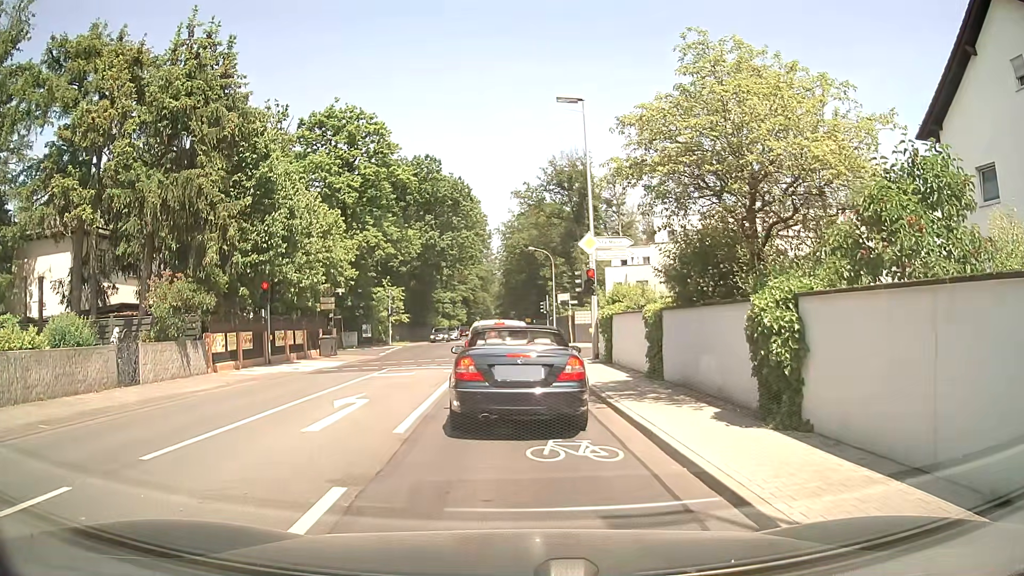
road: secondary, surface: asphalt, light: Day
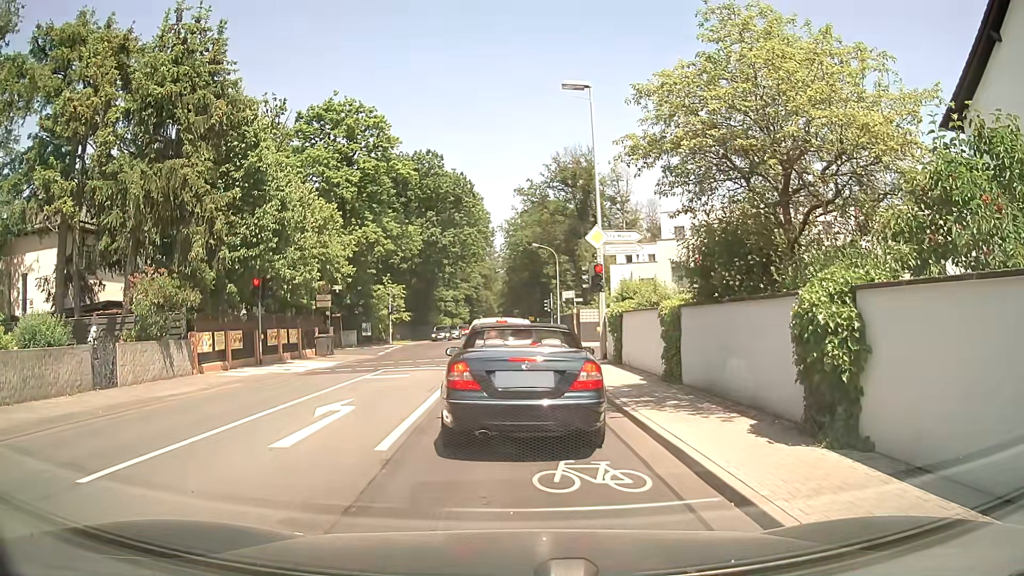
(0.0, +1.3) m; 0°
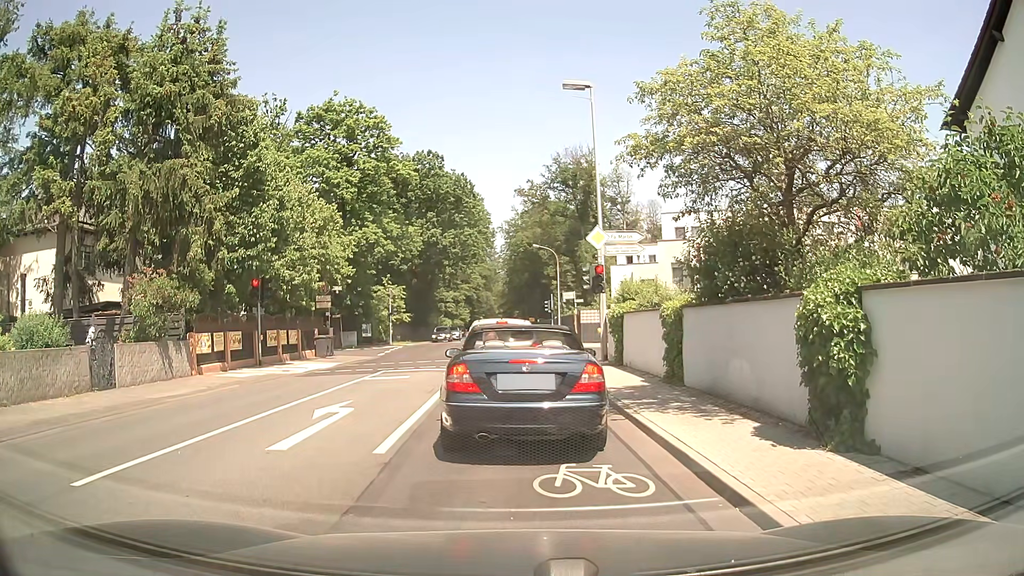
(0.0, +0.2) m; 0°
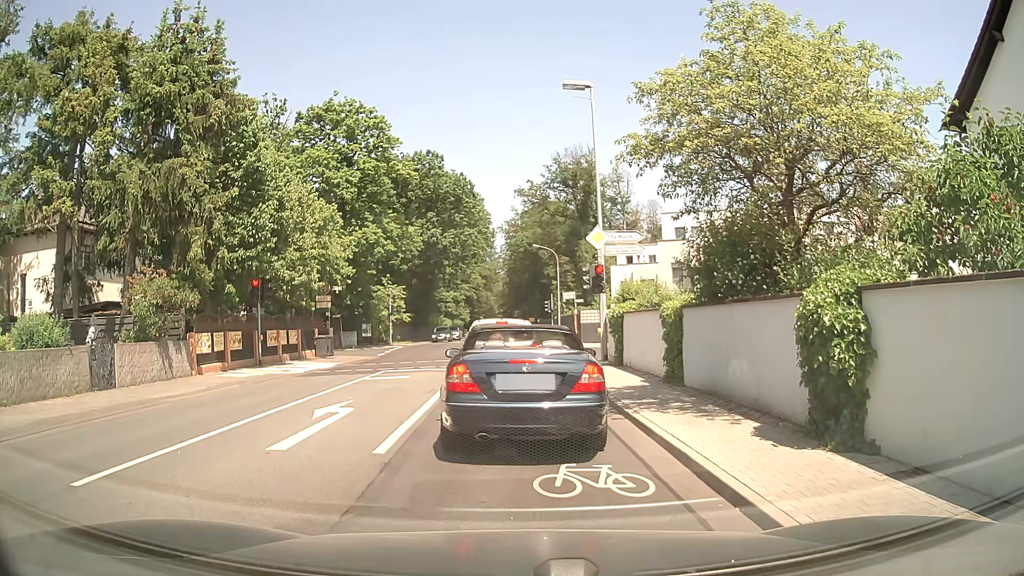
(0.0, 0.0) m; 0°
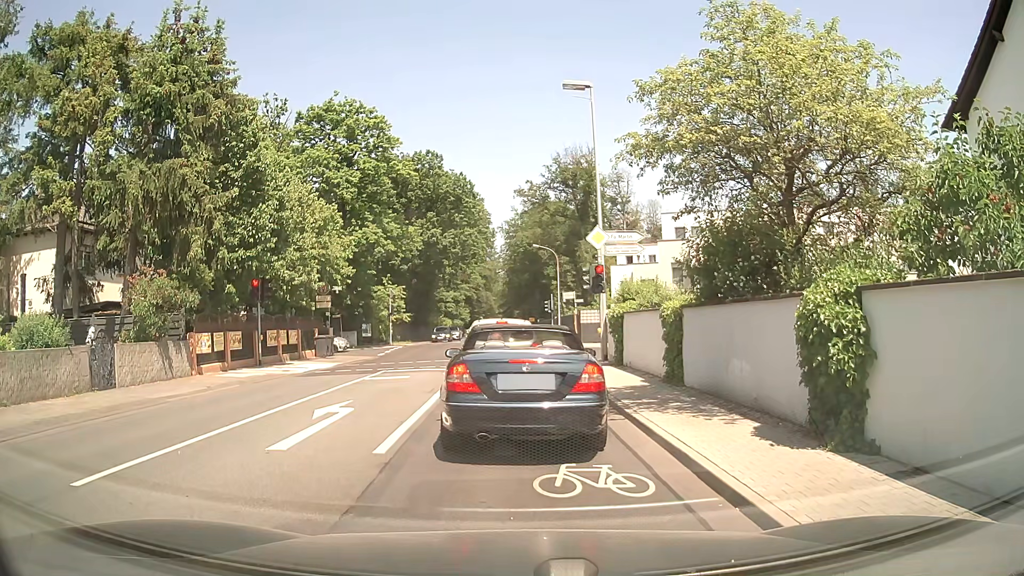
(0.0, 0.0) m; 0°
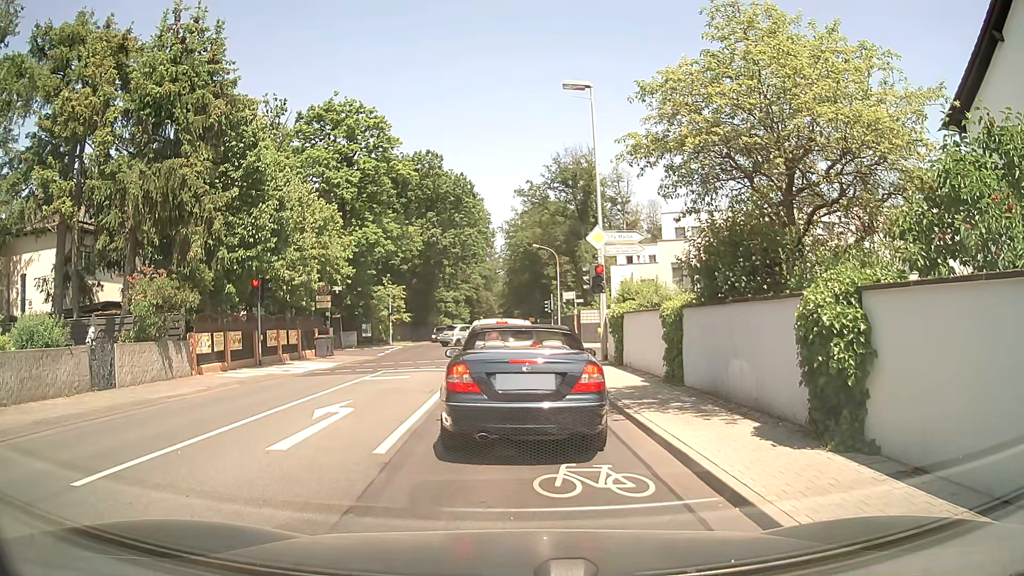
(0.0, 0.0) m; 0°
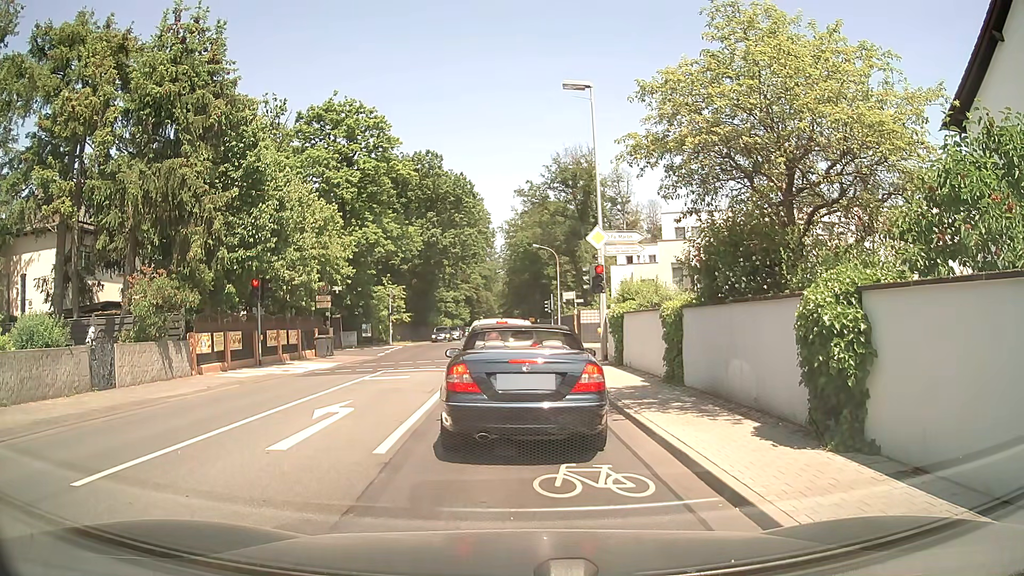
(0.0, 0.0) m; 0°
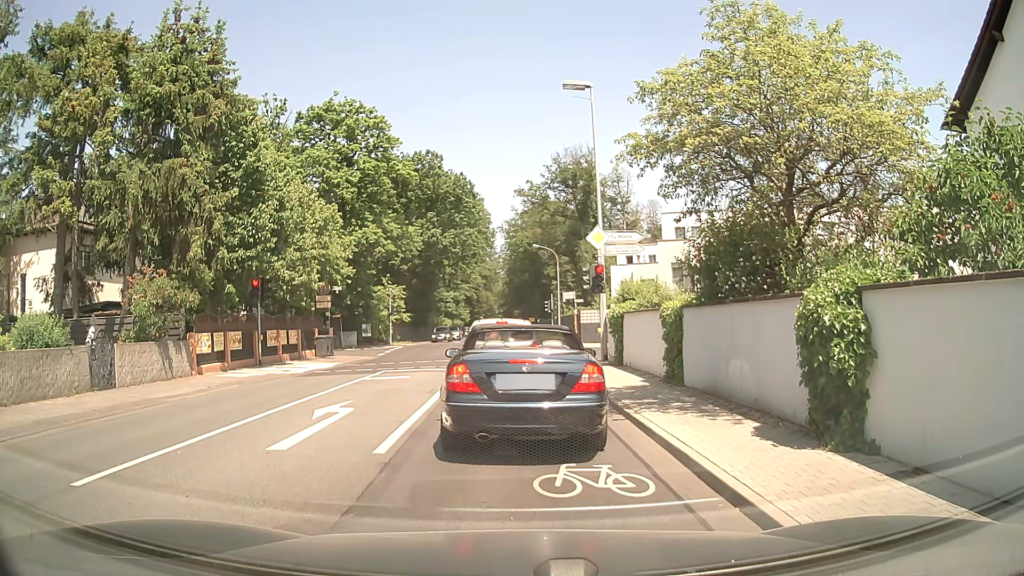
(0.0, 0.0) m; 0°
(0, +10) (0, +20) (0, +30) (0, +40) (0, +50) (0, +60) (0, +70) (0, +80) (0, +90) (0, +100) m
